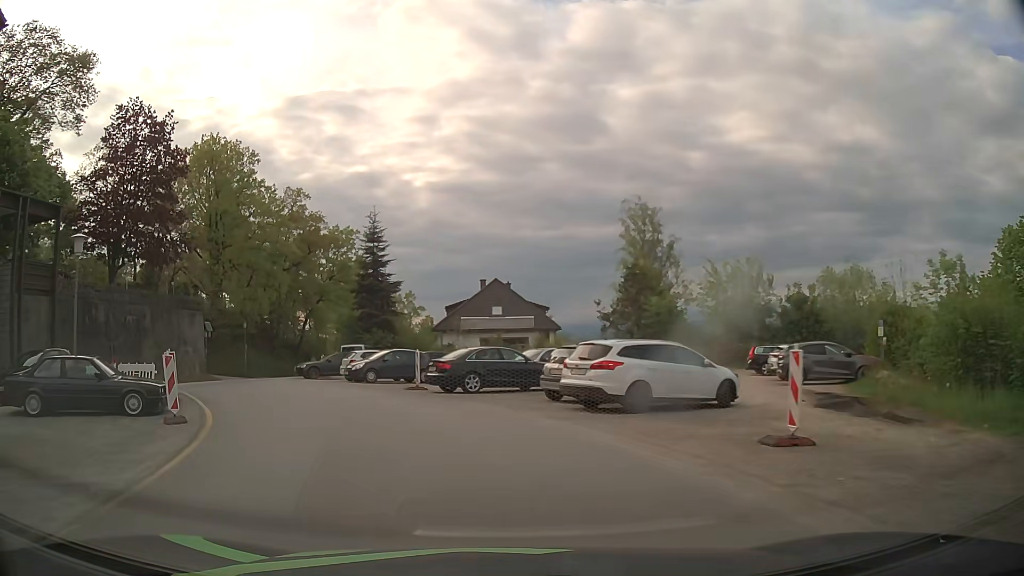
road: unclassified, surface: asphalt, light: Day
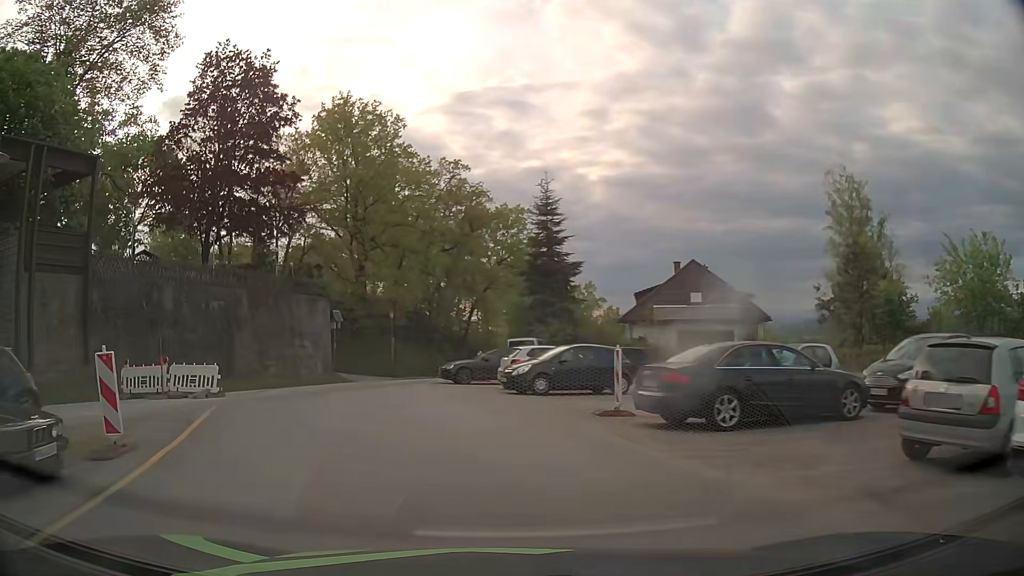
(-1.2, +9.6) m; -15°
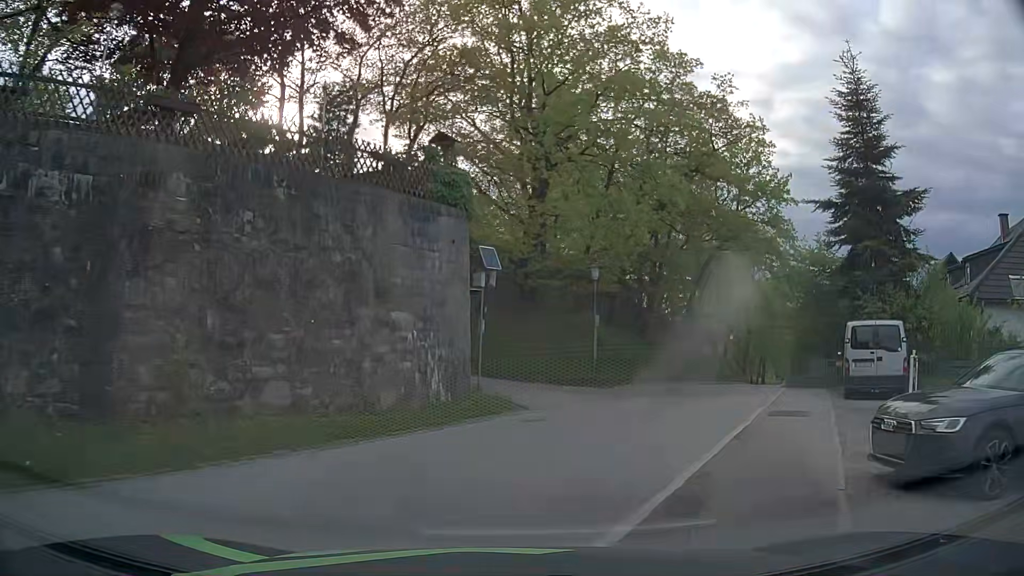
(-4.6, +21.0) m; -15°
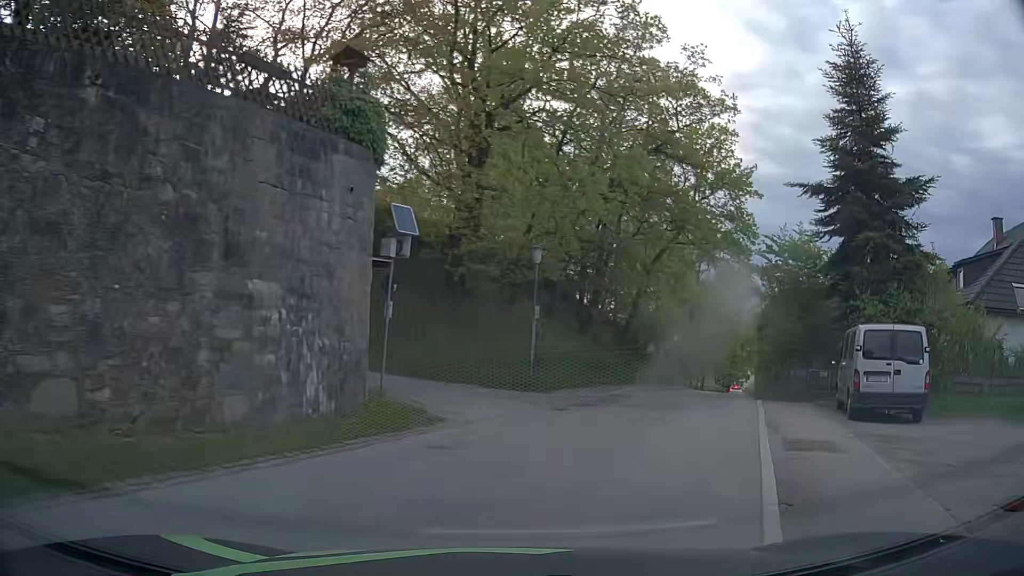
(+0.1, +4.3) m; +6°
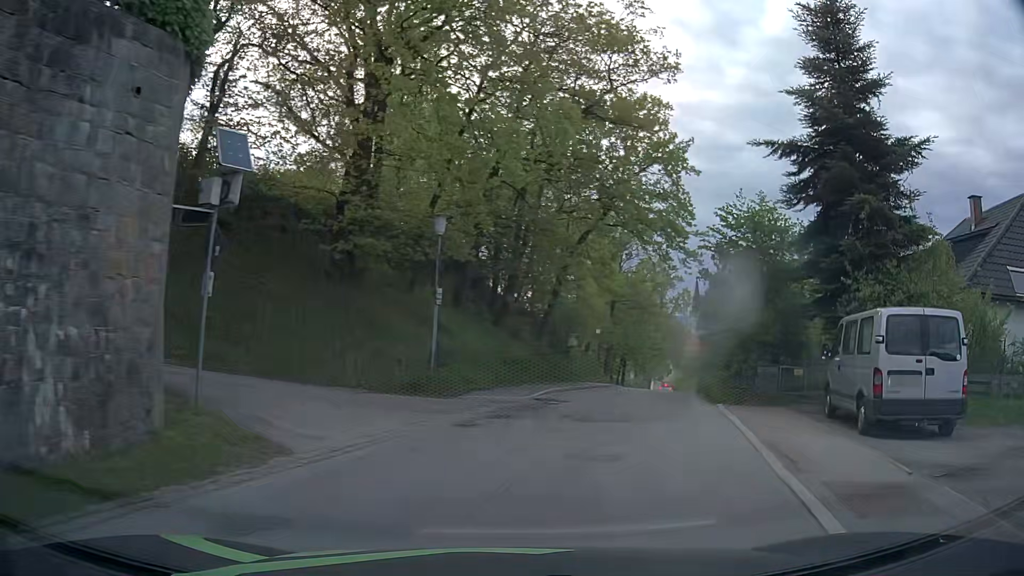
(+0.3, +4.5) m; +6°
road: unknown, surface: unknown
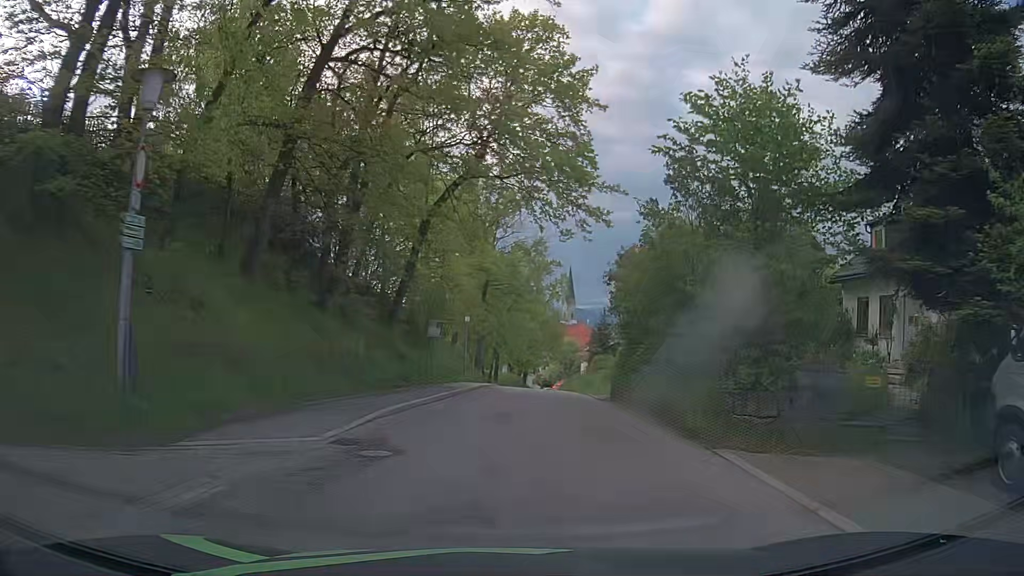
(+1.1, +9.6) m; +12°
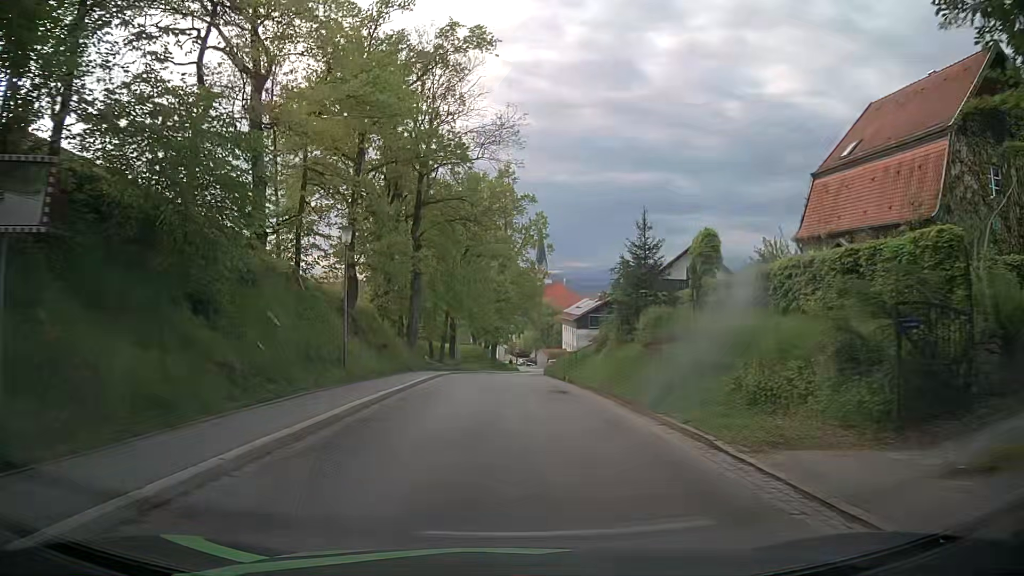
(+0.8, +25.7) m; 0°
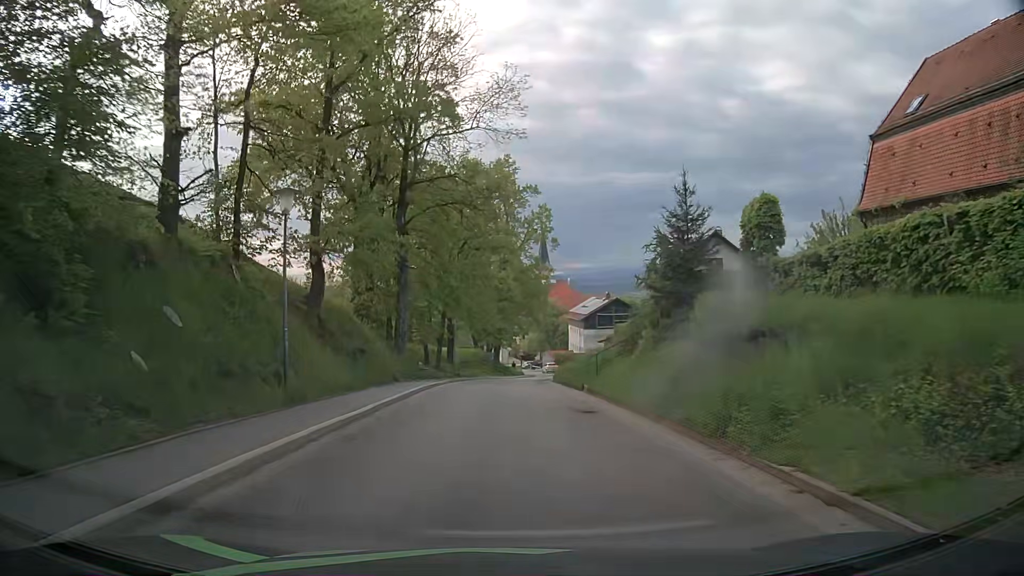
(+0.1, +5.7) m; +1°
(0, +10) (0, +20) (0, +30) (0, +40) (+1, +50) (+2, +60) (+4, +70) (+6, +80) (+6, +90) (+5, +100) m
